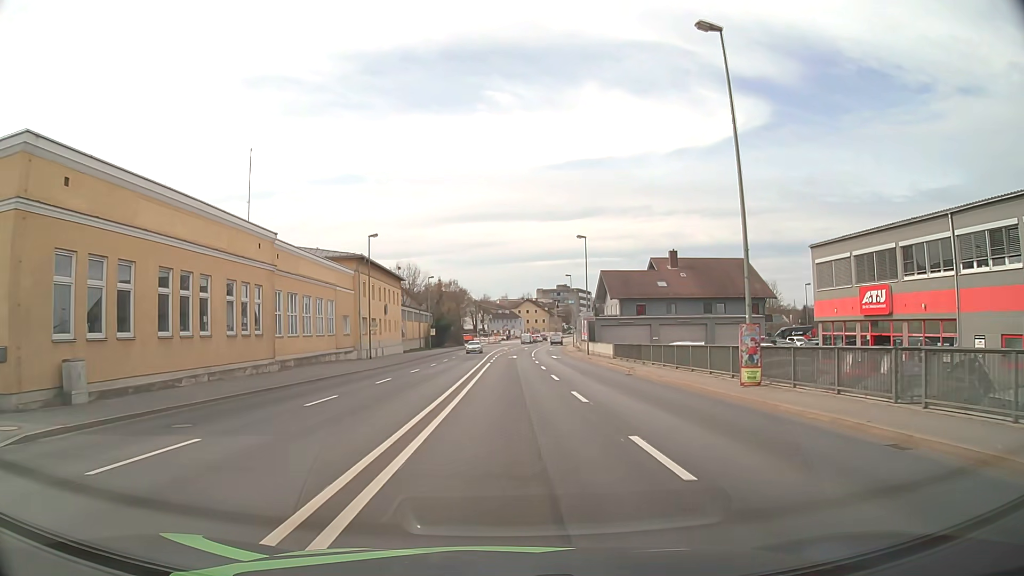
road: primary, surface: asphalt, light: Day
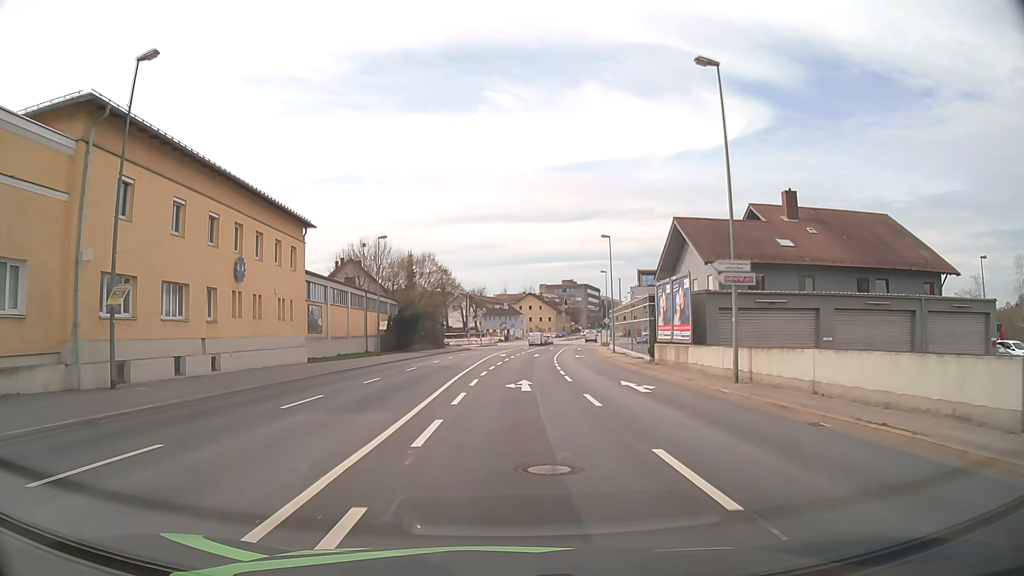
(+0.1, +37.4) m; 0°
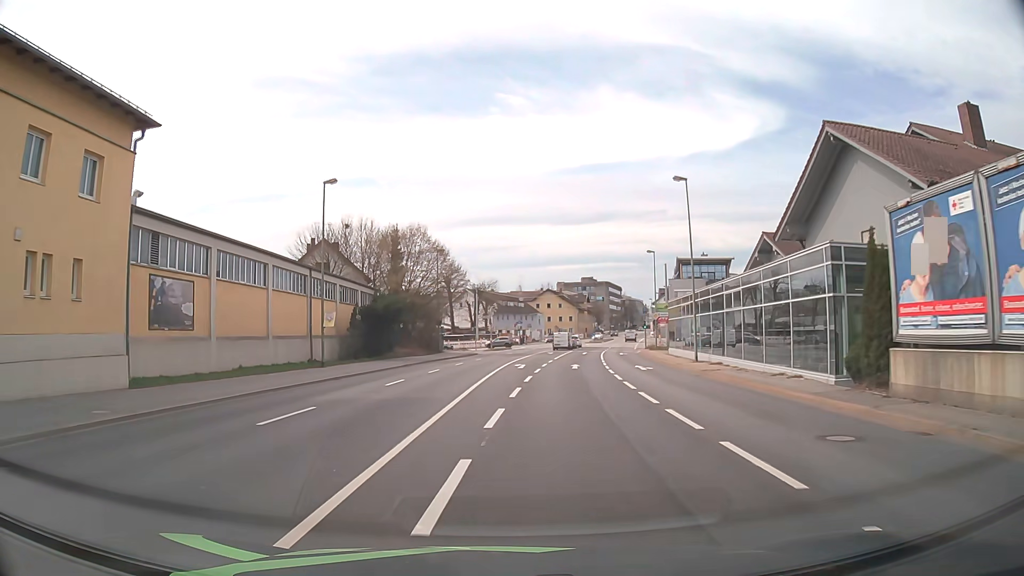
(-0.2, +22.0) m; -1°
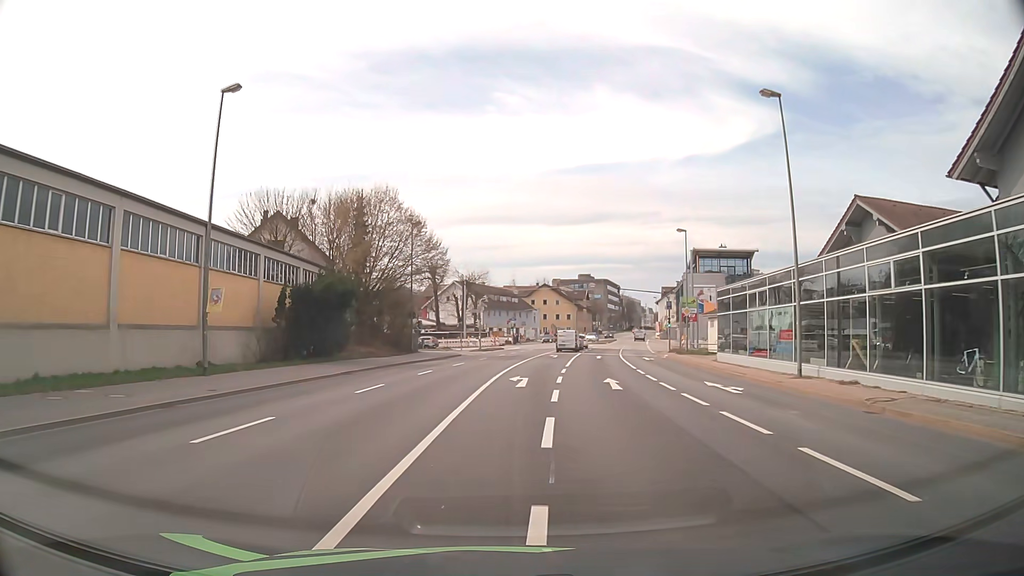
(-0.1, +14.4) m; 0°
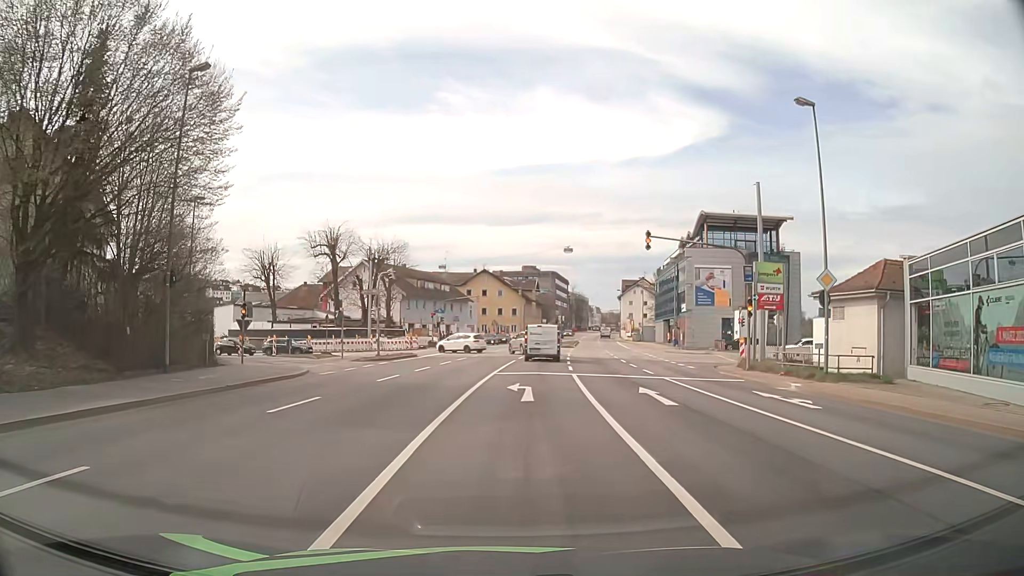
(+1.3, +31.8) m; +6°
(0, +10) (0, +20) (+1, +30) (+2, +40) (+2, +50) (-3, +58) (-12, +60) (-22, +61) (-32, +64) (-40, +70) m
